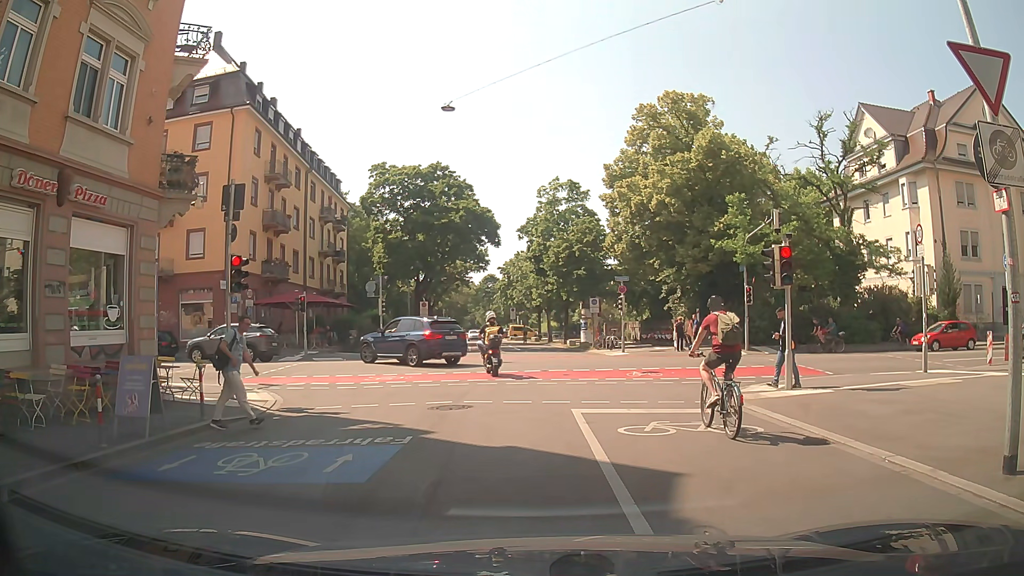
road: residential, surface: asphalt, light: Day
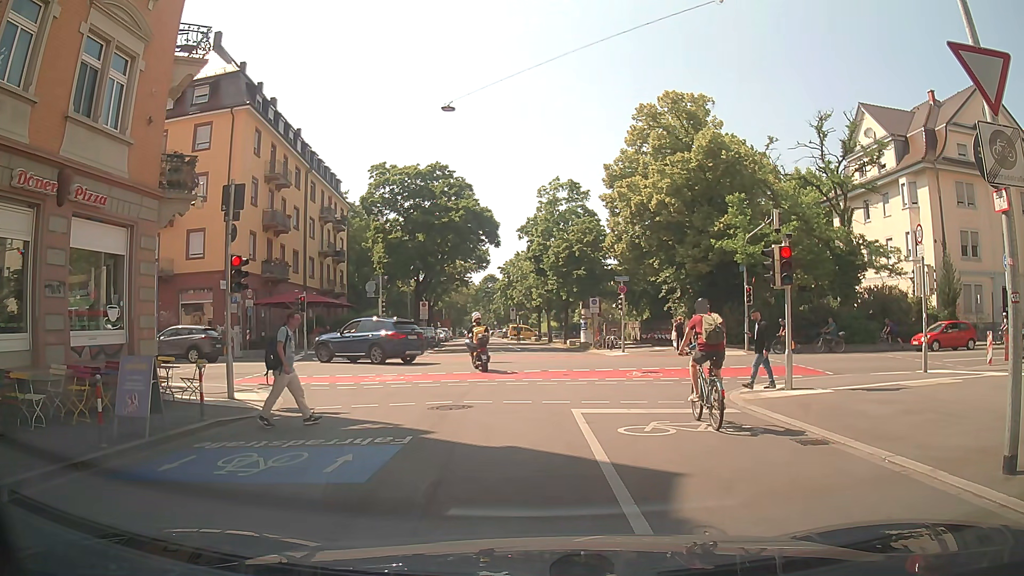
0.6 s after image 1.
(0.0, 0.0) m; 0°
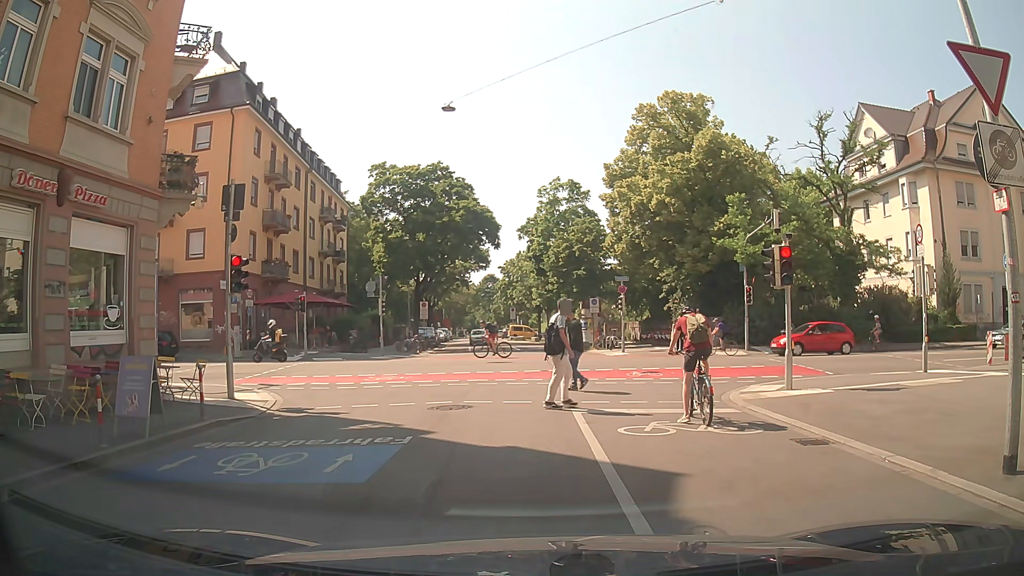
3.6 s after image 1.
(0.0, 0.0) m; 0°
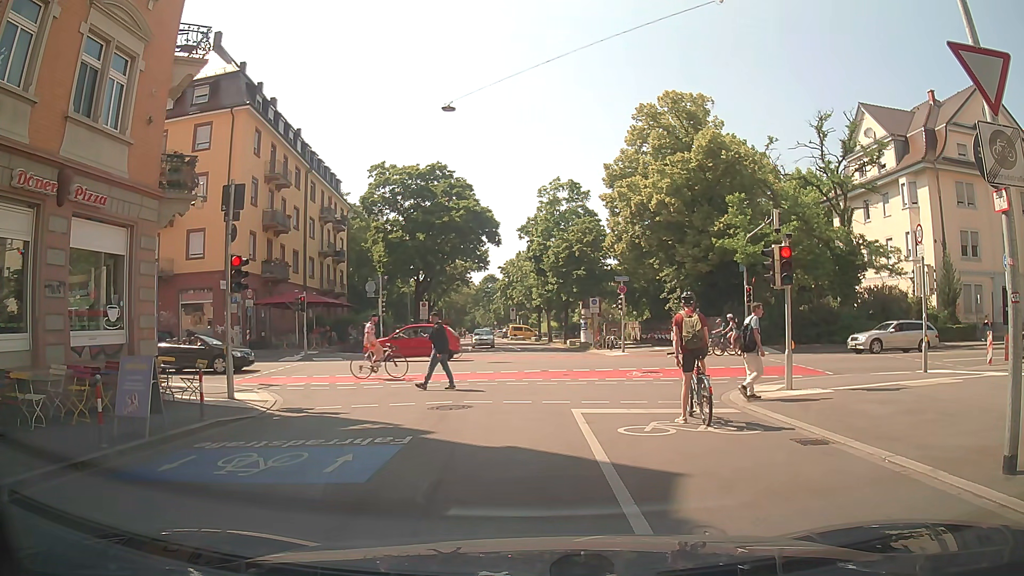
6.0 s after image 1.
(0.0, 0.0) m; 0°
